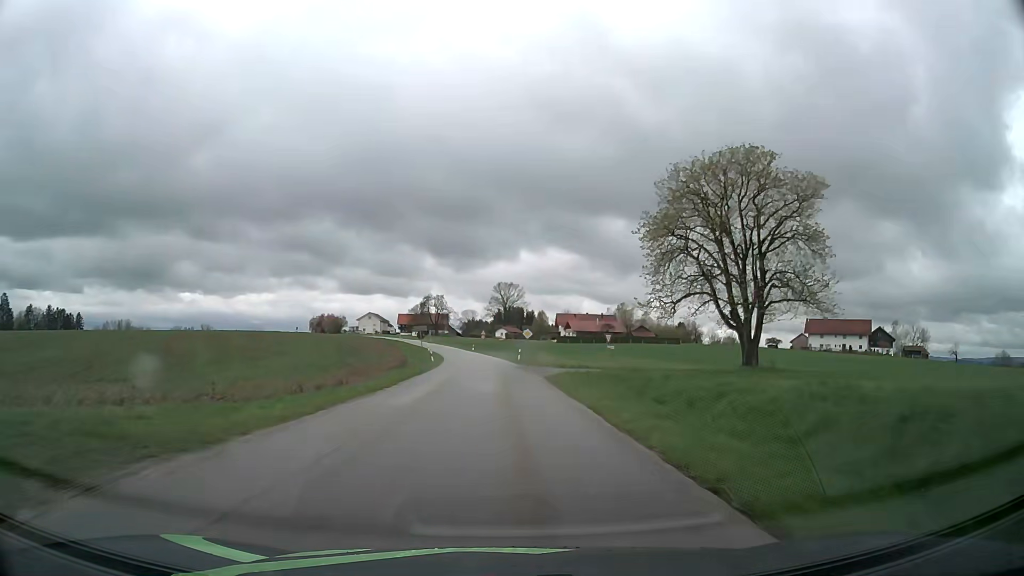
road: tertiary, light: Day
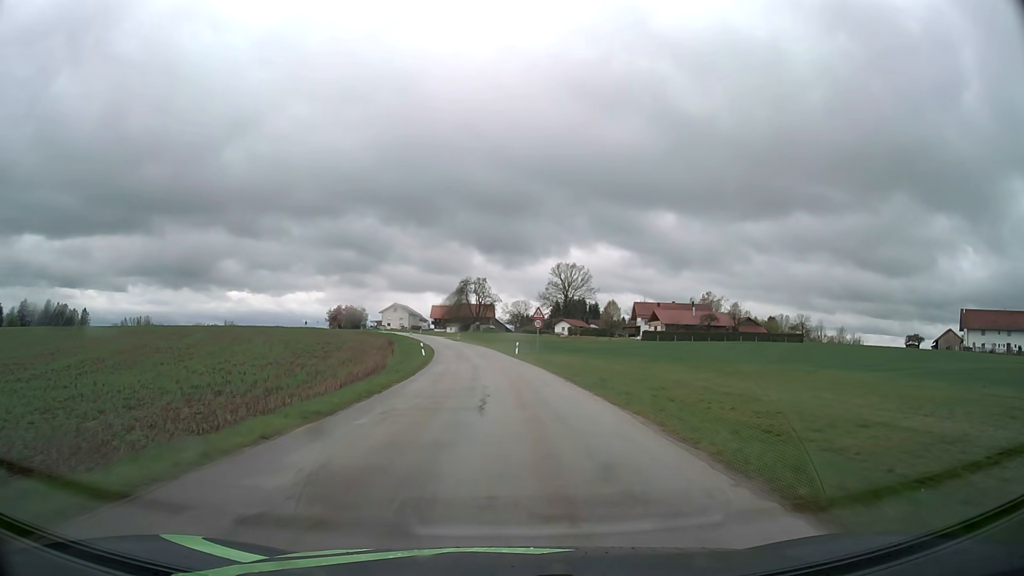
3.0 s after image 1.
(-1.6, +55.1) m; -5°
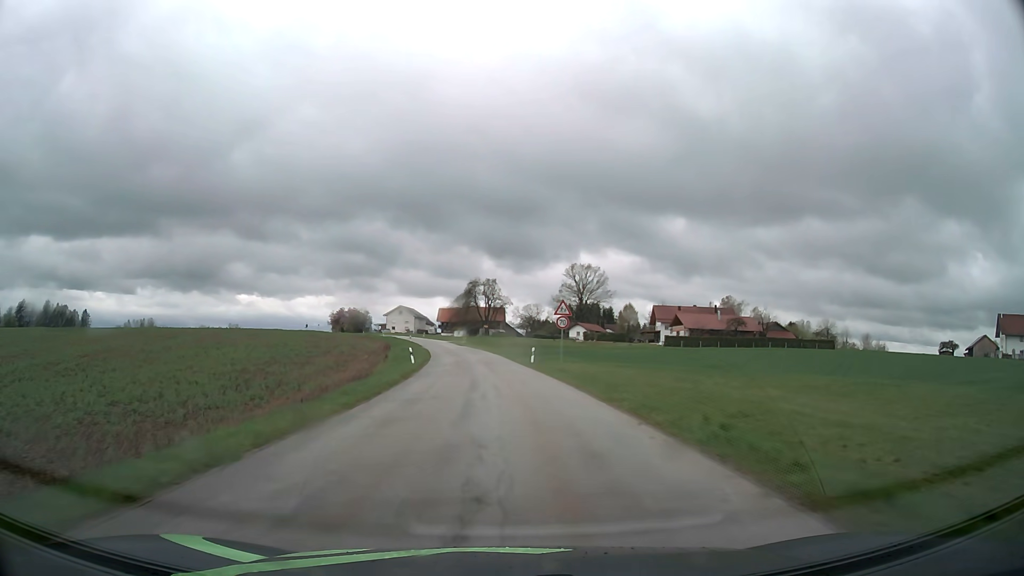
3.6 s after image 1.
(0.0, +10.9) m; -1°
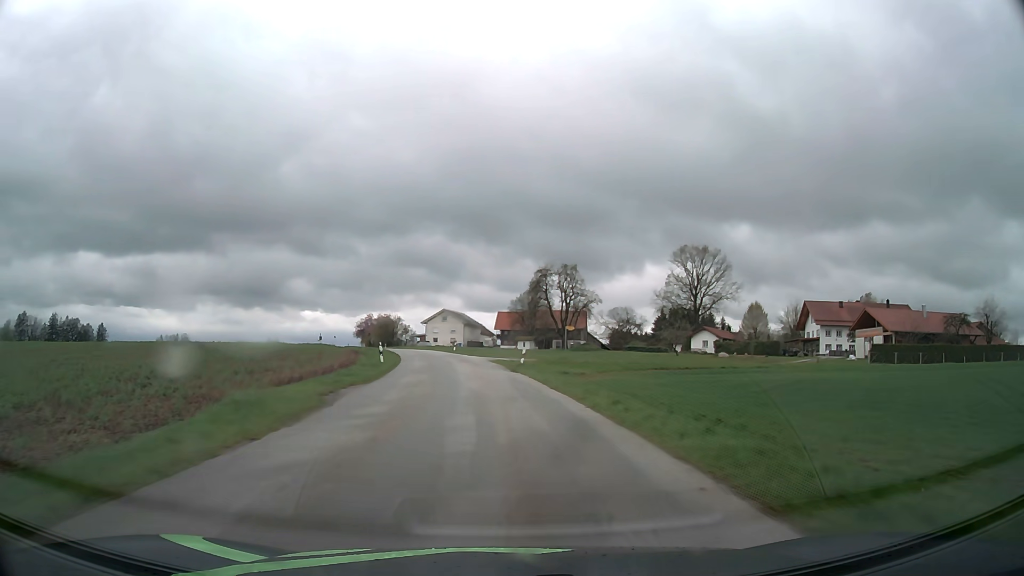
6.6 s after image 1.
(-2.4, +54.6) m; -6°
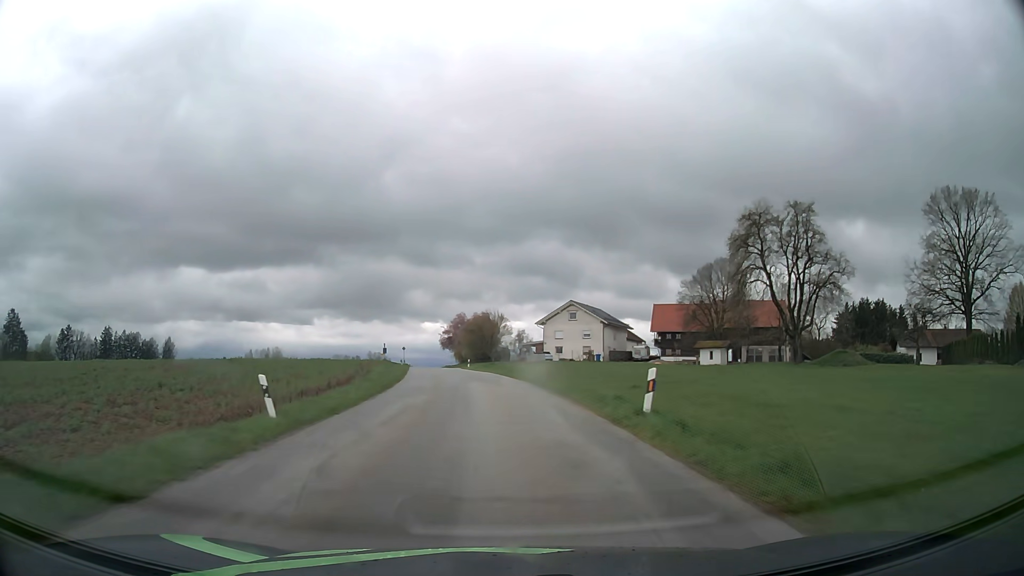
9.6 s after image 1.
(-5.0, +54.3) m; -11°
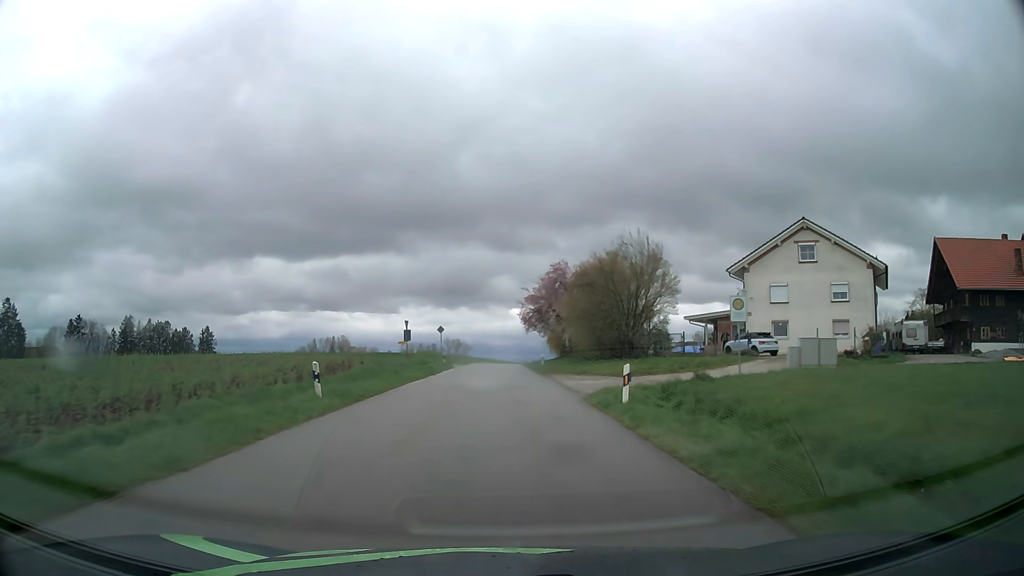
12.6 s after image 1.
(-4.1, +54.1) m; -8°
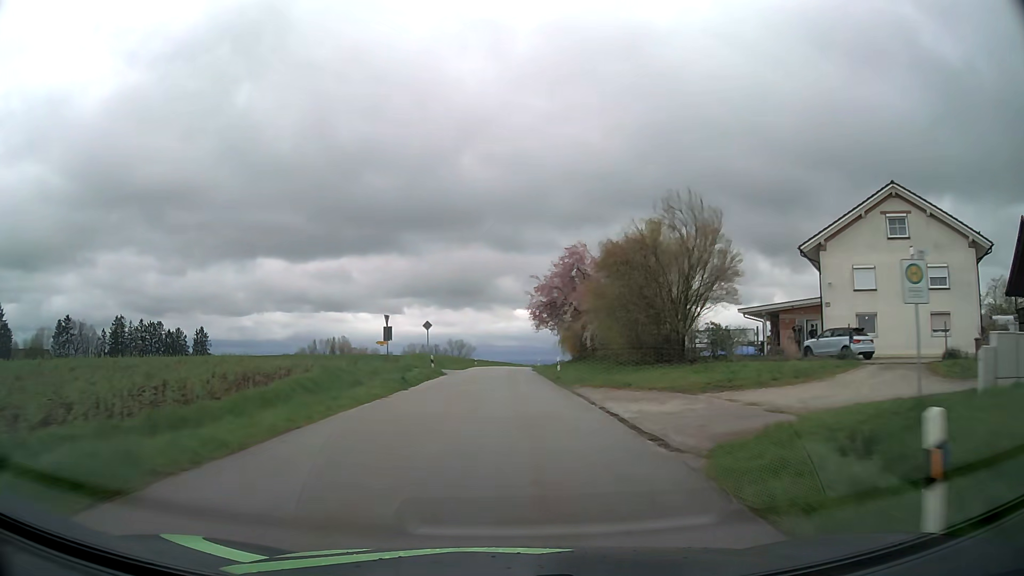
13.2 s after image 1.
(-0.1, +10.9) m; 0°
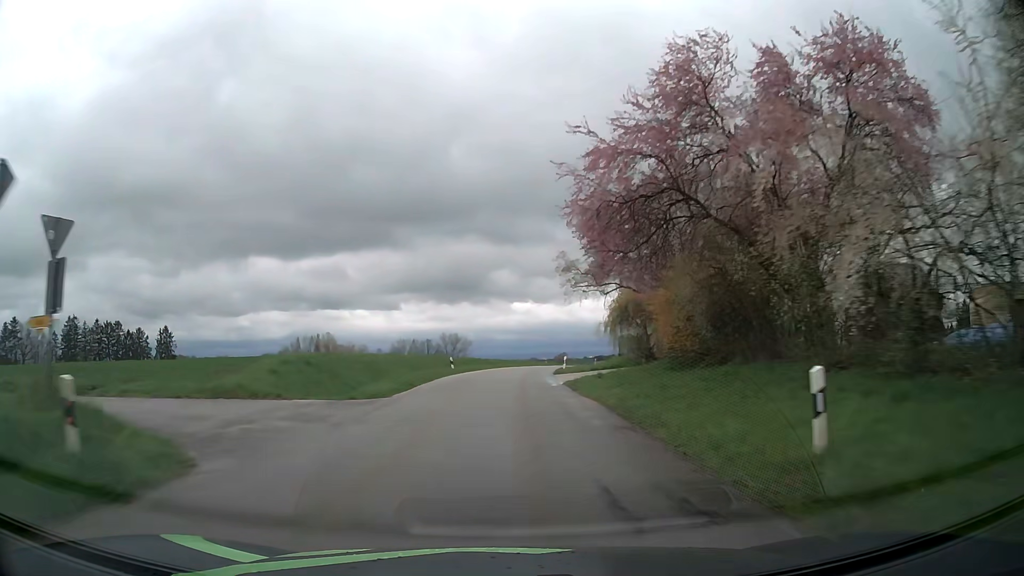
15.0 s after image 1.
(-0.1, +32.7) m; 0°
(0, +10) (0, +20) (0, +30) (+1, +40) (+1, +50) (+3, +60) (+4, +70) (+6, +80) (+8, +89) (+11, +99) m
